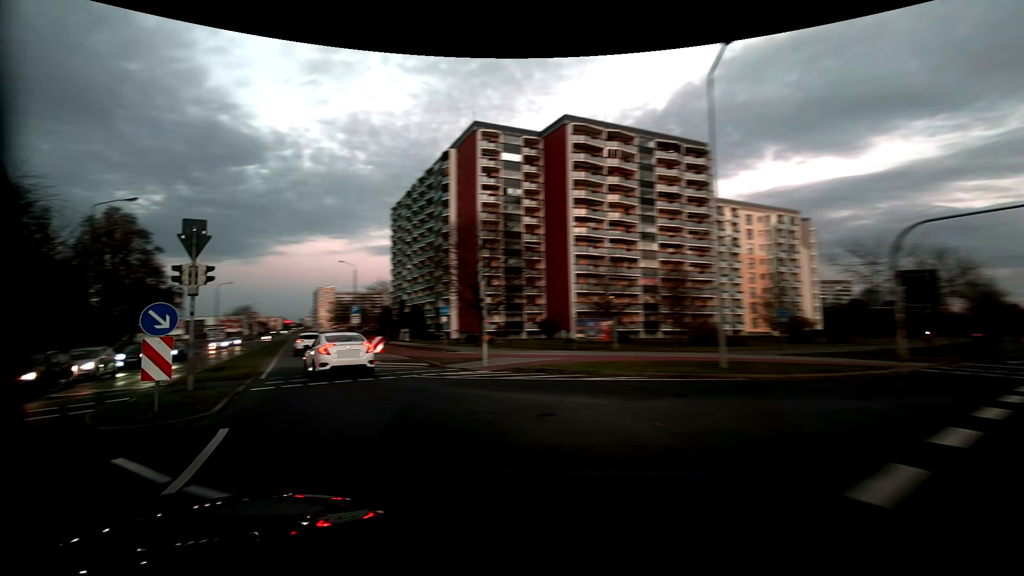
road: tertiary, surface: asphalt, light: Dusk
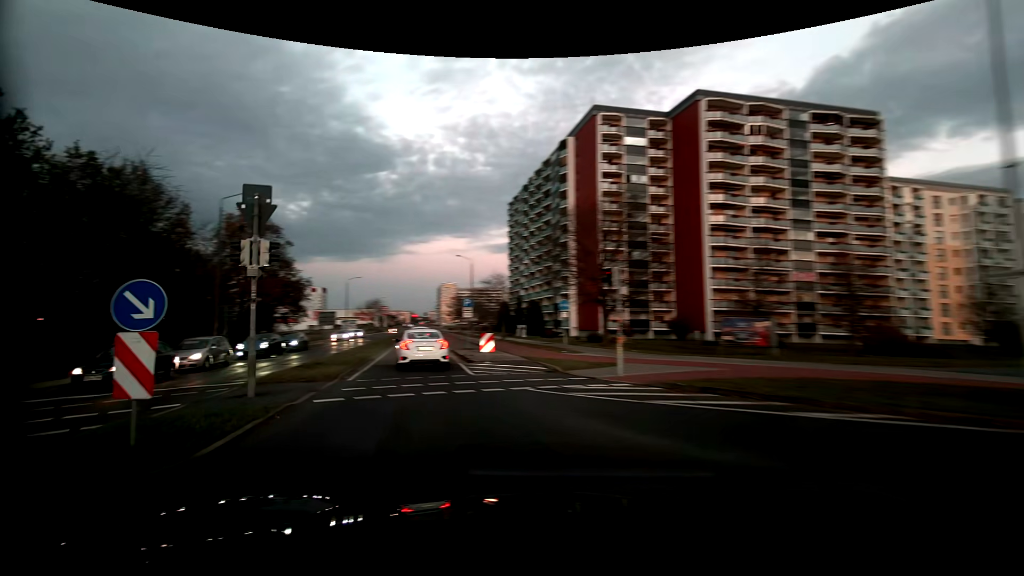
(-0.5, +4.3) m; -13°
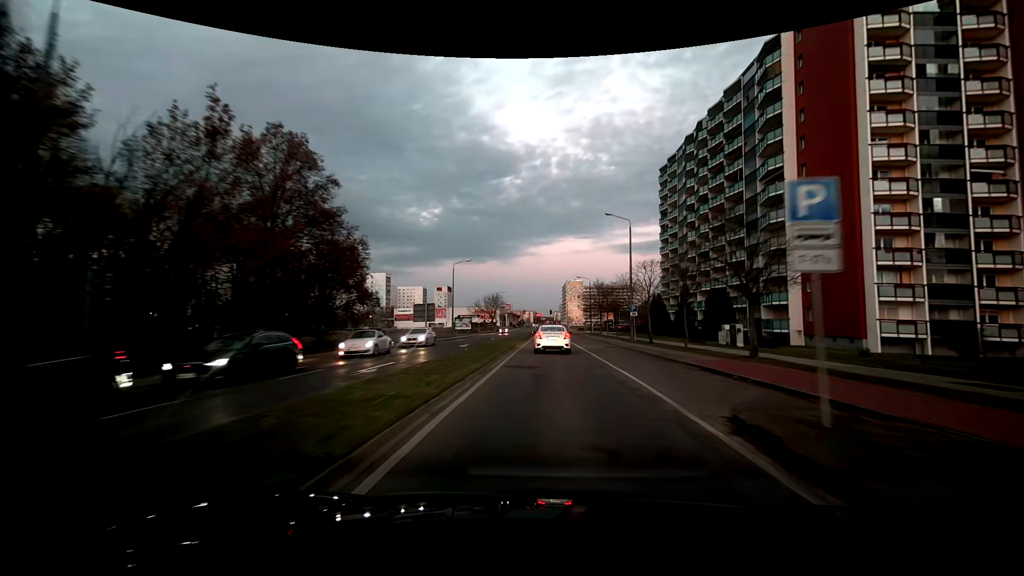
(-6.2, +26.0) m; -14°
(0, +10) (0, +20) (0, +30) (0, +40) (0, +50) (0, +60) (+1, +70) (+1, +80) (+1, +90) (+1, +100) m
